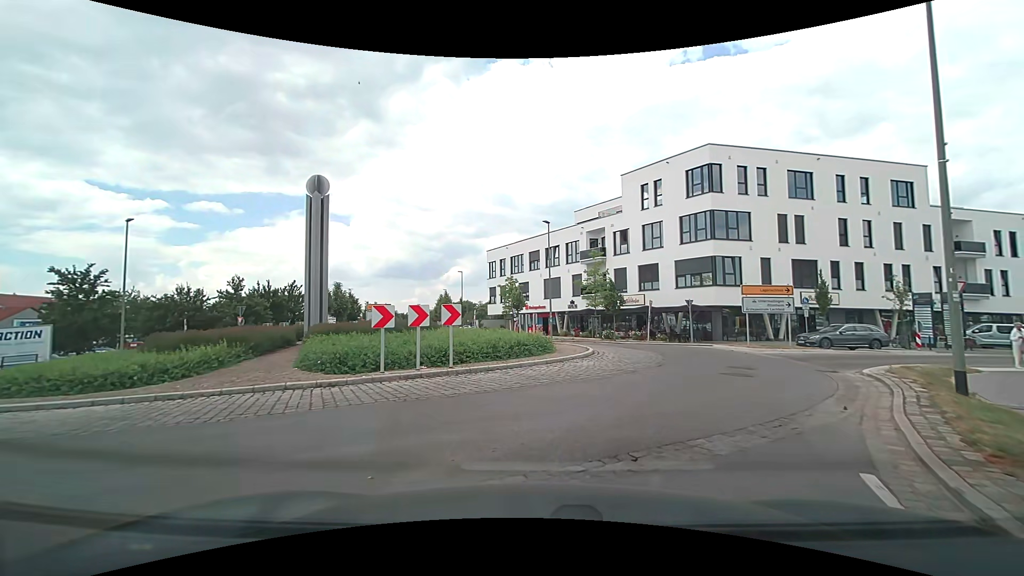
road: tertiary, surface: asphalt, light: Day
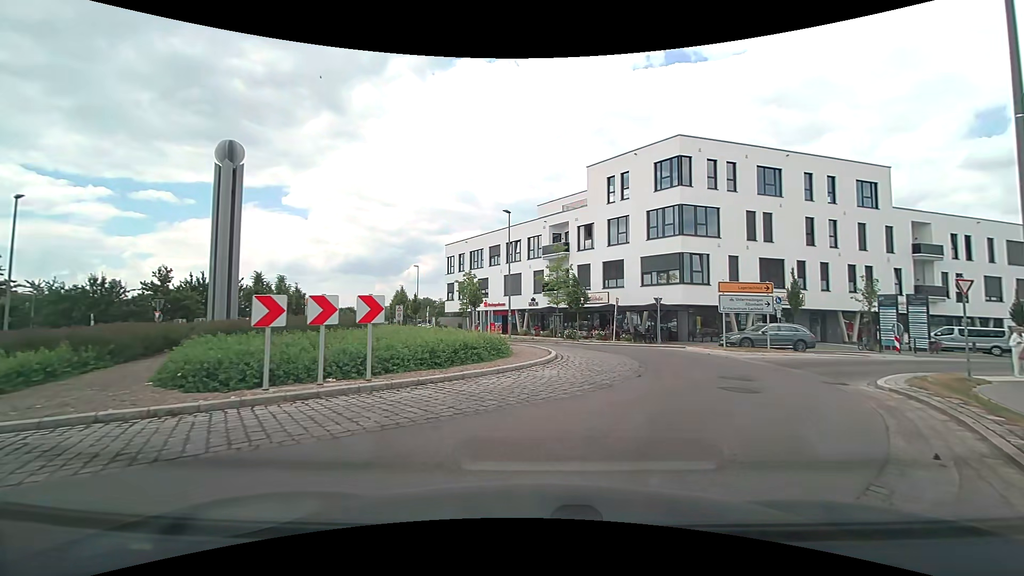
(+0.1, +3.0) m; +5°
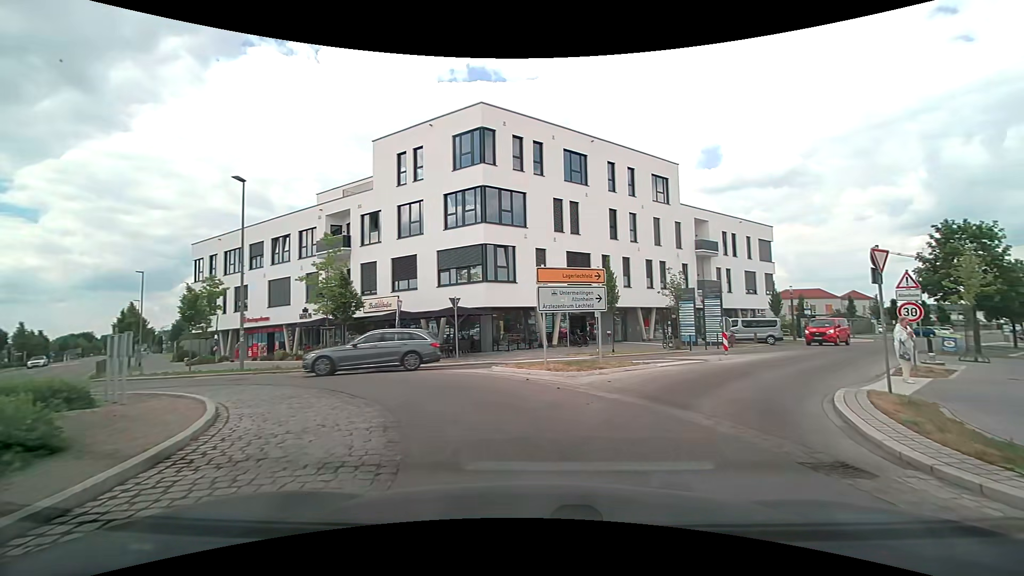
(+1.7, +8.7) m; +22°
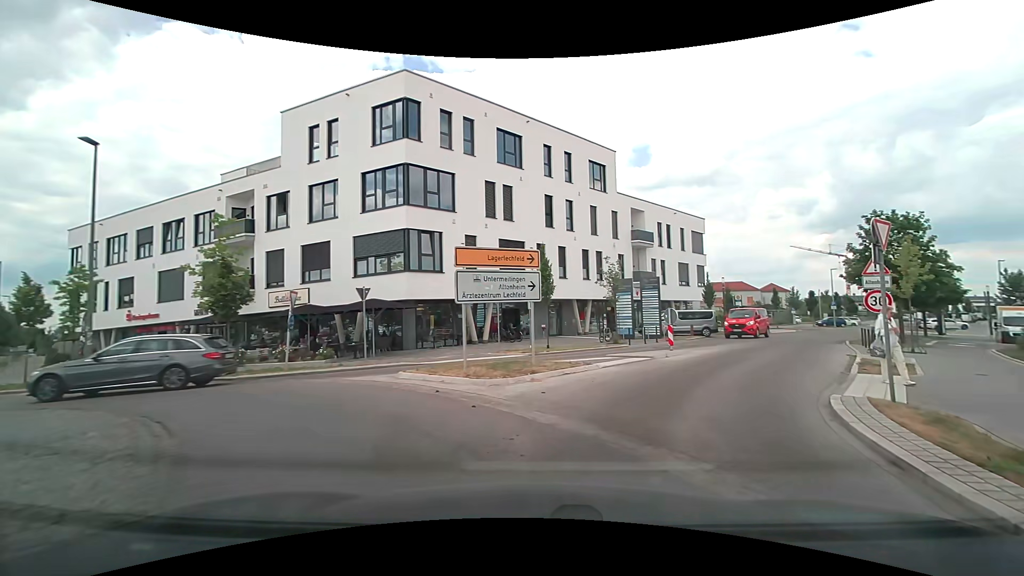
(+0.2, +3.0) m; +6°
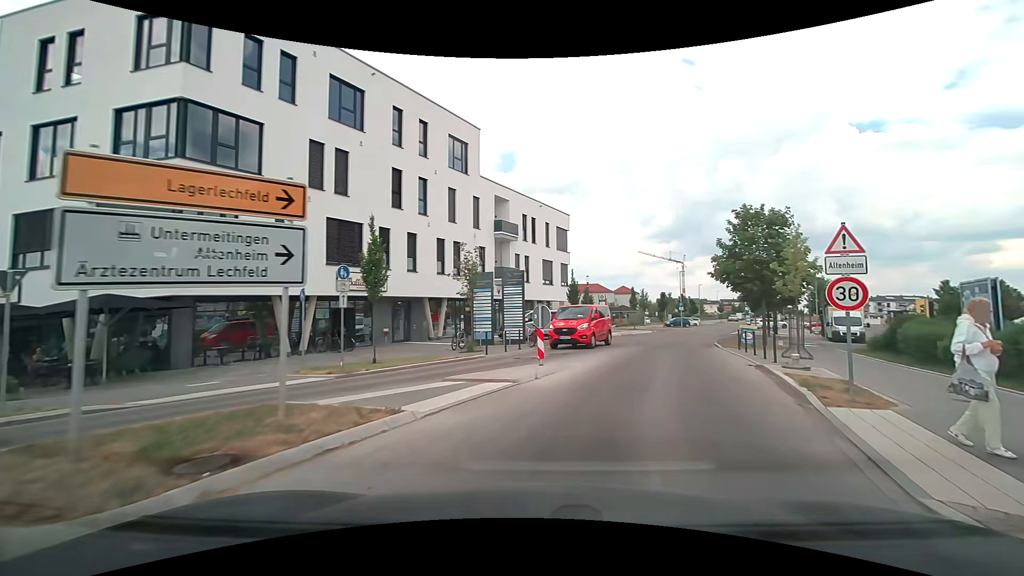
(+1.0, +6.3) m; +17°
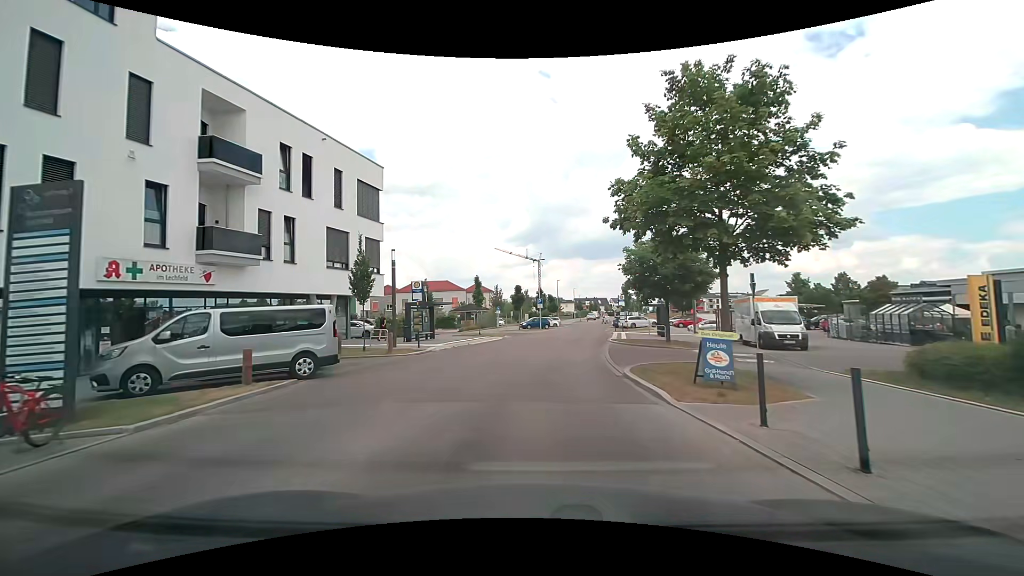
(+4.3, +17.8) m; +17°
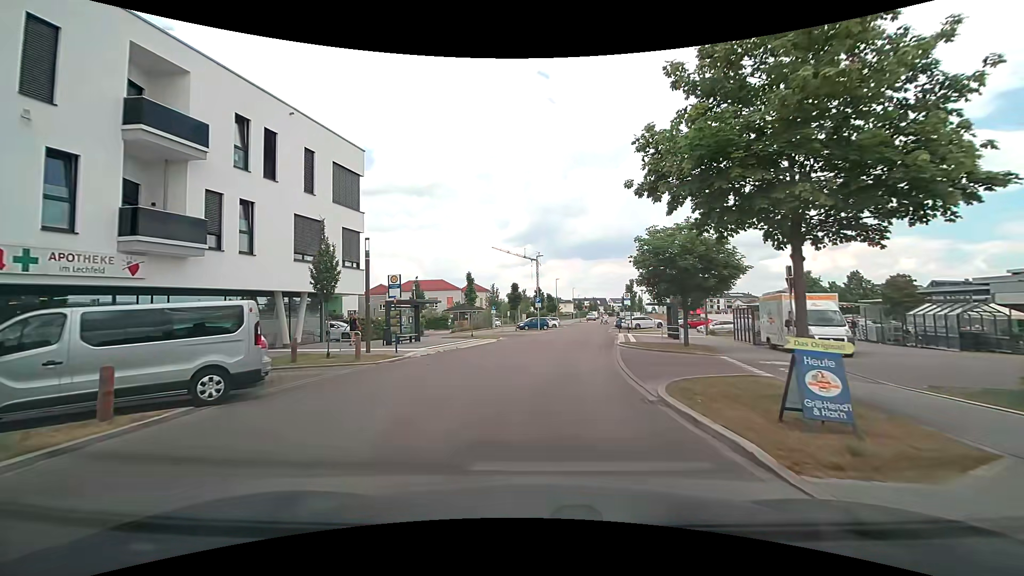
(0.0, +3.7) m; +1°
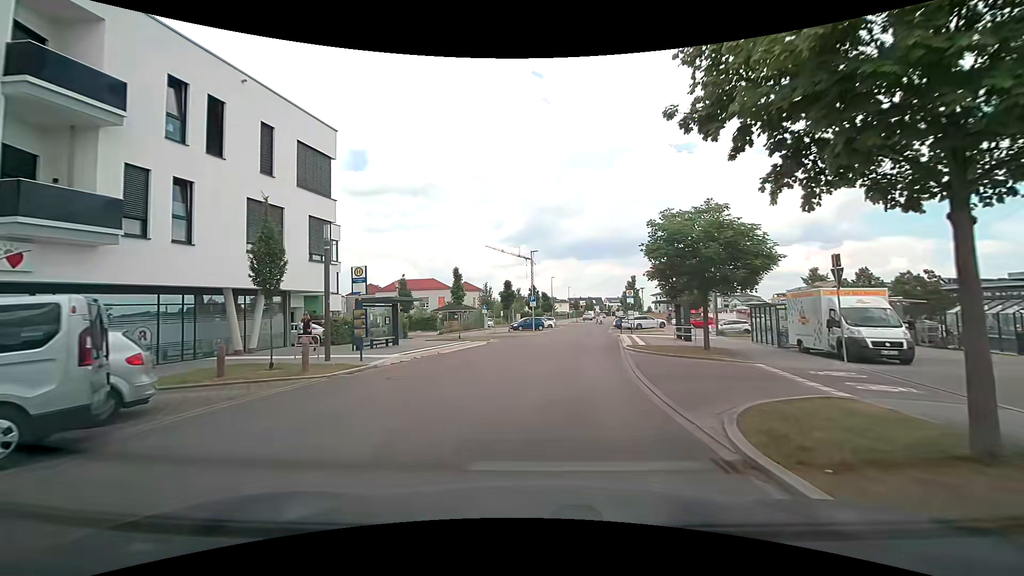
(0.0, +3.7) m; 0°
(0, +10) (+1, +20) (+3, +30) (+4, +40) (+5, +50) (+6, +60) (+8, +69) (+10, +79) (+12, +89) (+15, +99) m
